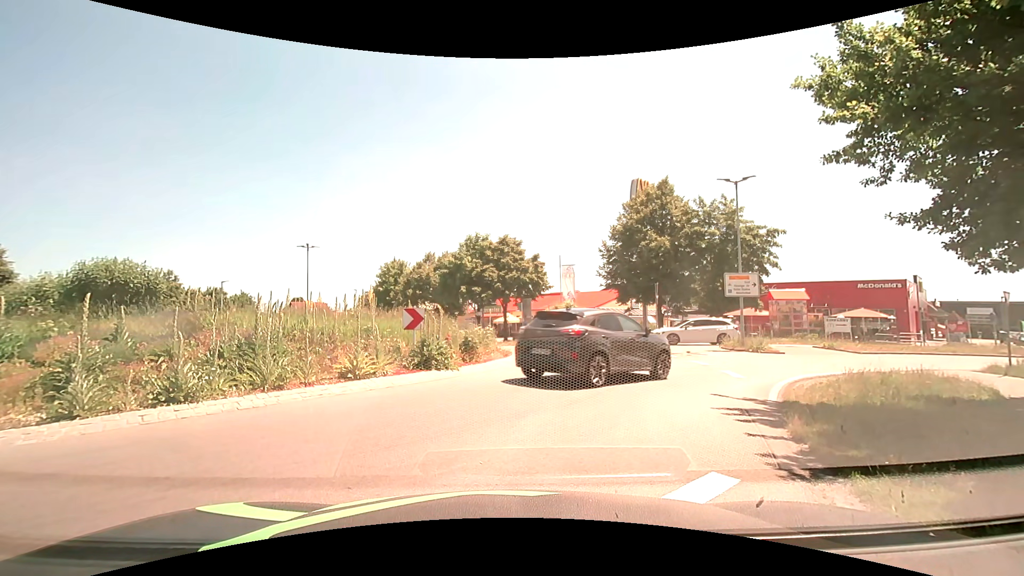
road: primary_link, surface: asphalt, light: Day
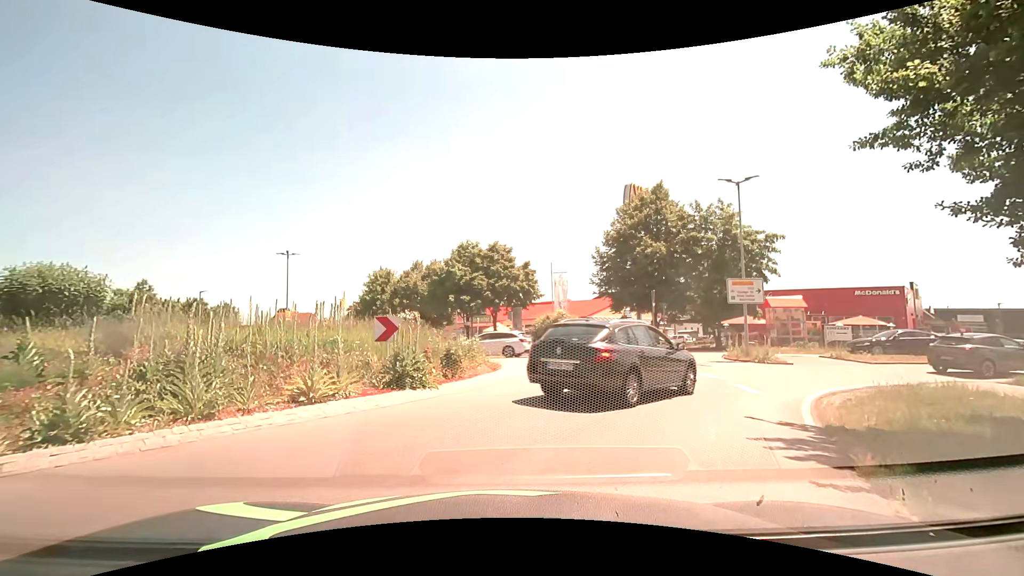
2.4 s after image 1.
(0.0, +1.7) m; +3°
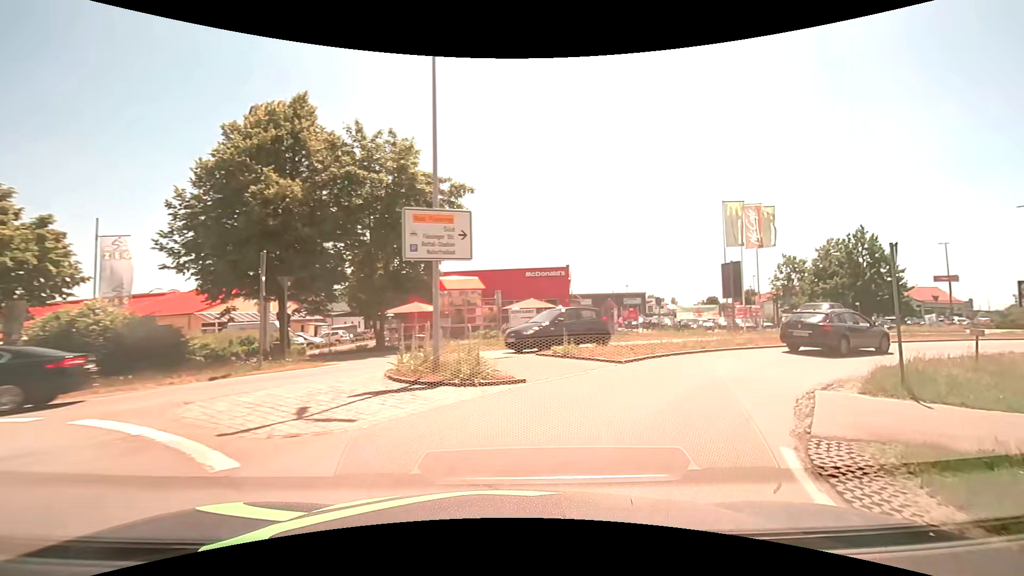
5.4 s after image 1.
(+4.0, +13.6) m; +34°
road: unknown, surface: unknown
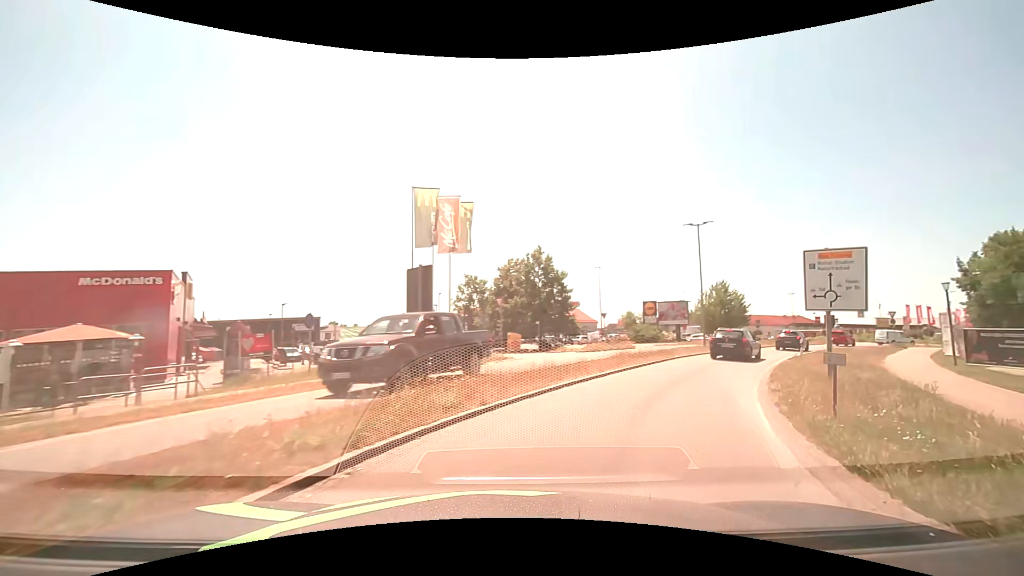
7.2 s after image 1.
(+3.7, +11.5) m; +36°
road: tertiary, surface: asphalt
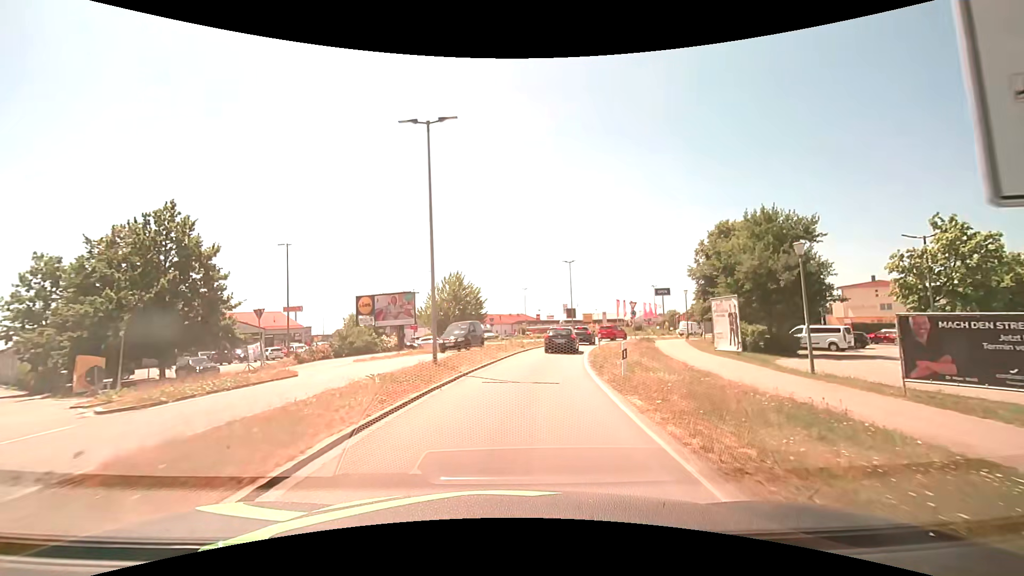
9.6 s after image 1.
(+6.0, +17.4) m; +30°
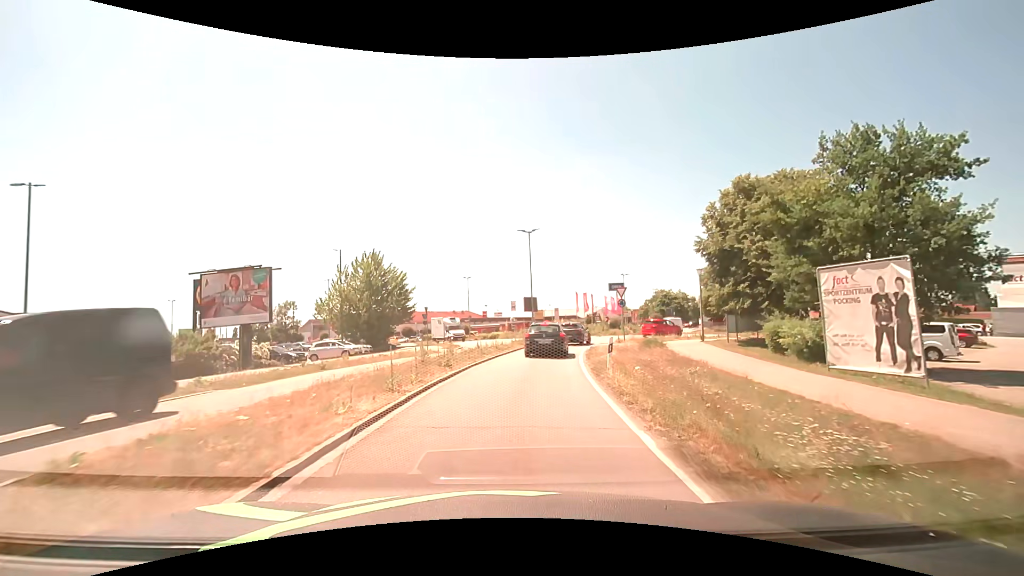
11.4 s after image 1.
(+0.9, +16.2) m; +6°
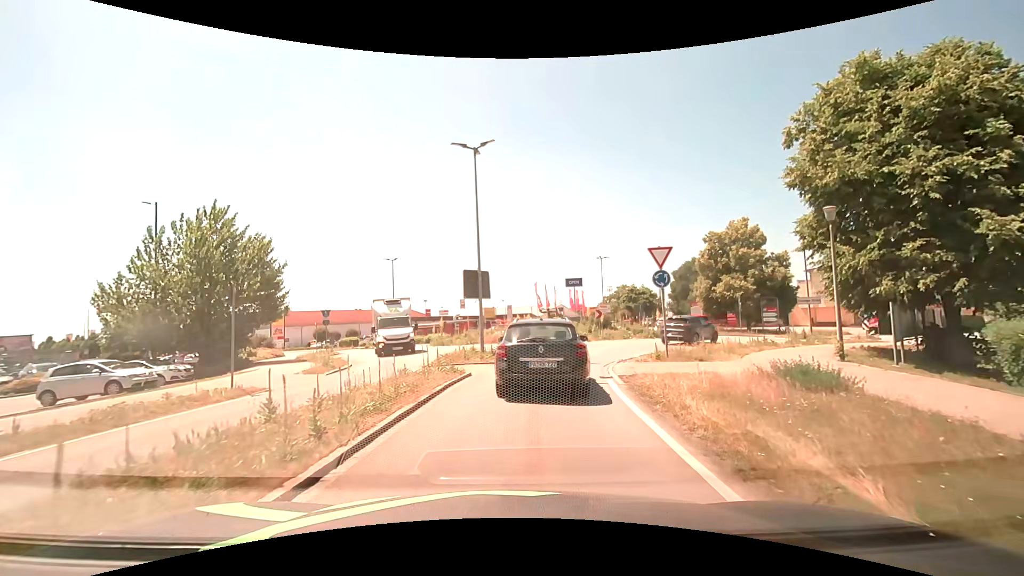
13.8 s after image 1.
(+0.9, +17.4) m; +7°
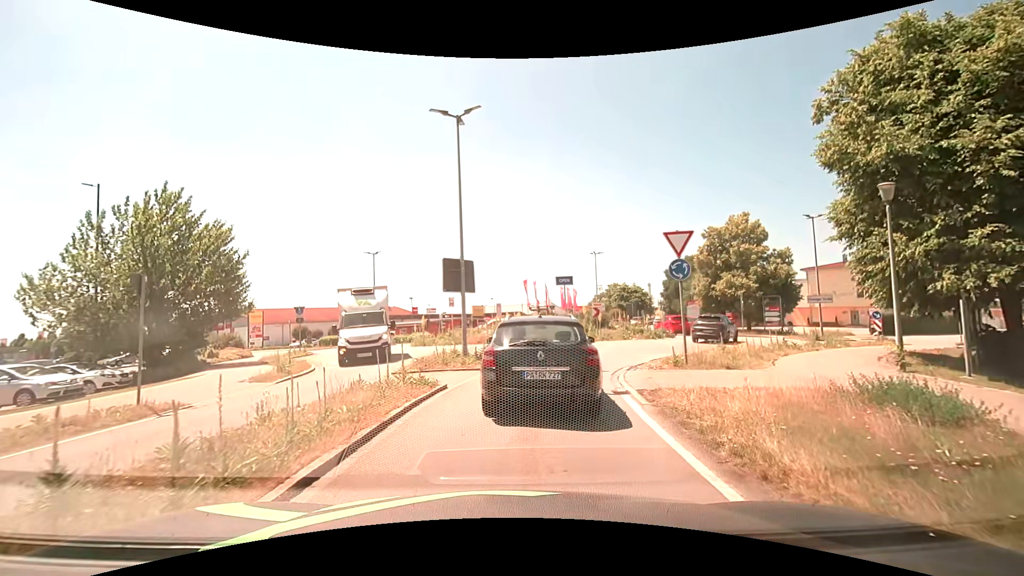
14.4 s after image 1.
(0.0, +2.7) m; 0°
